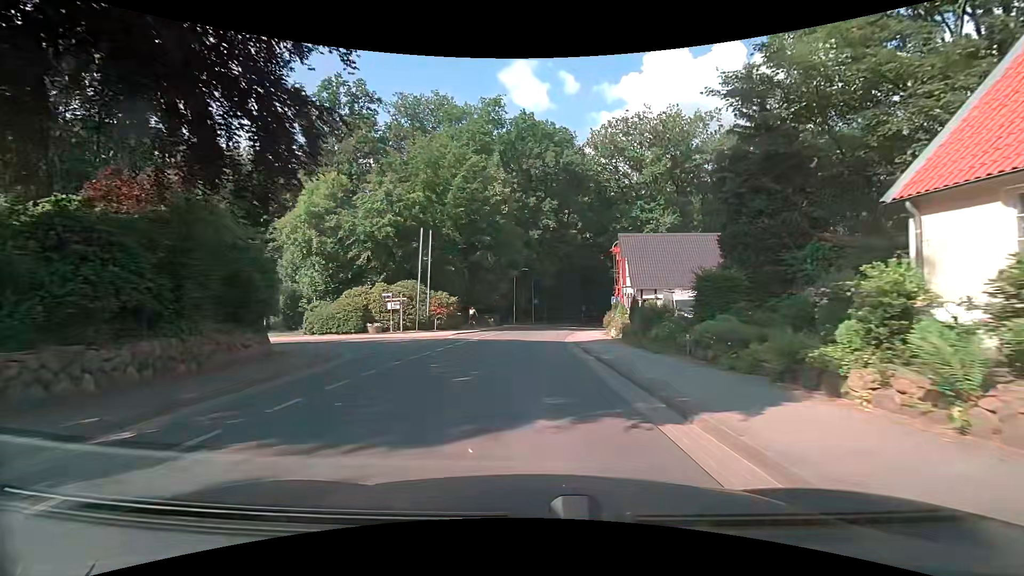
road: tertiary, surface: asphalt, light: Day
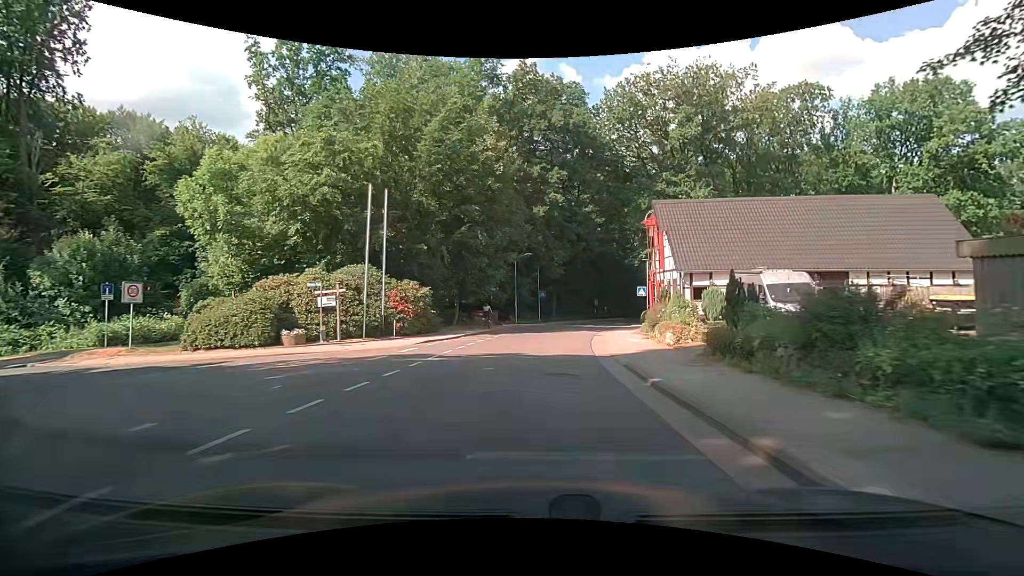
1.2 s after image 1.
(-0.1, +11.5) m; 0°
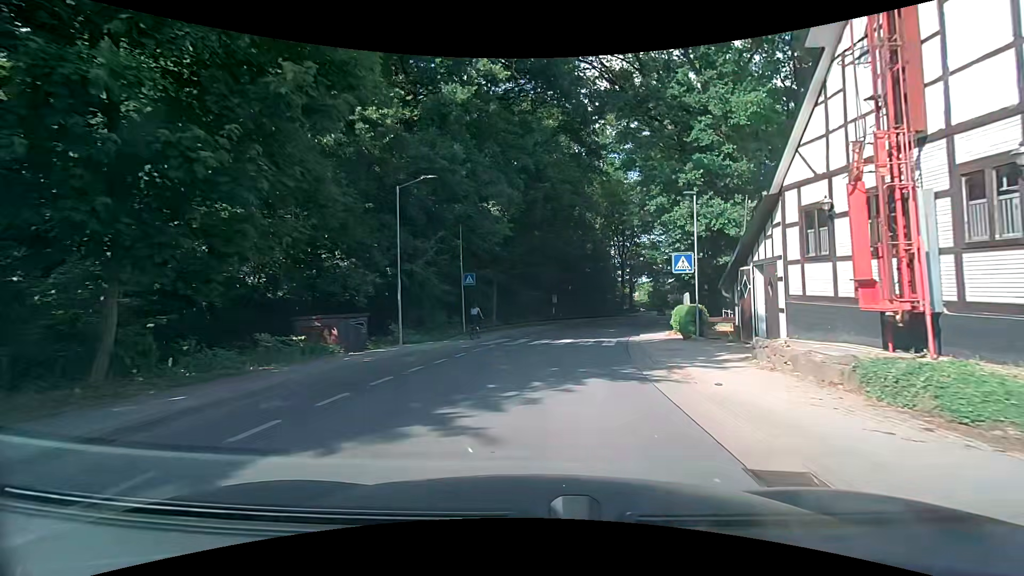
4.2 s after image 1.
(+0.9, +26.1) m; +5°
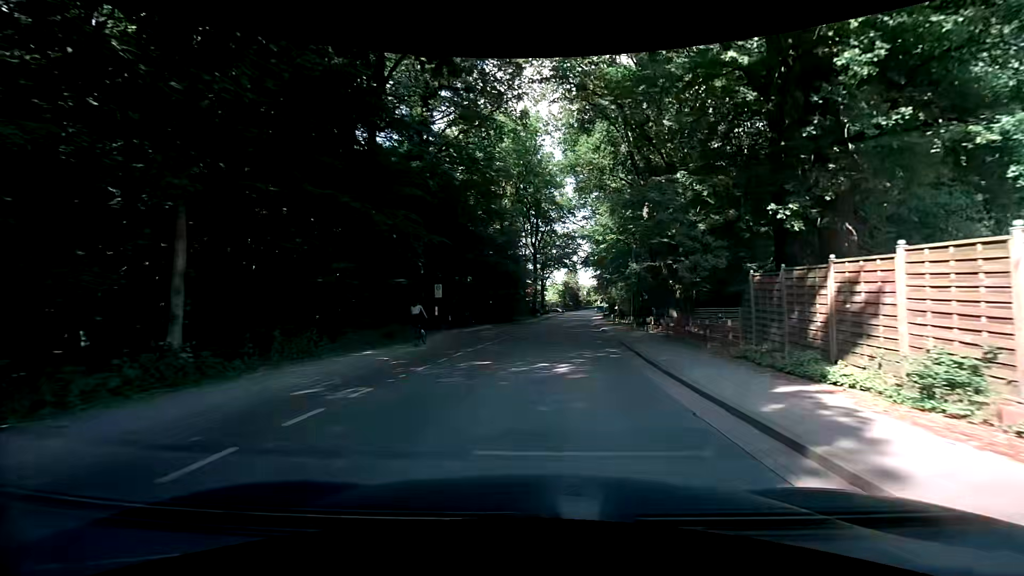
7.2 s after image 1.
(+2.5, +25.0) m; +11°
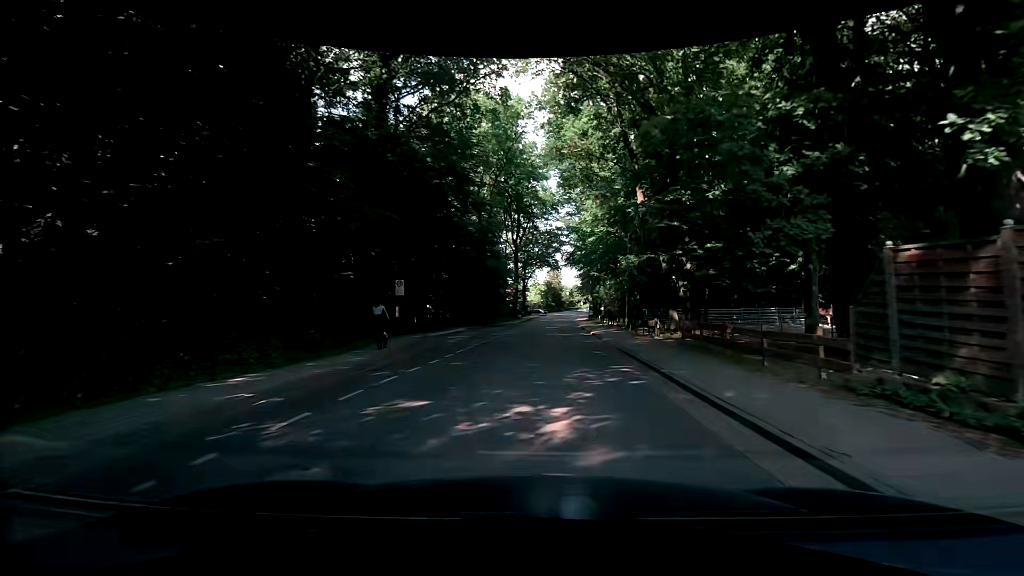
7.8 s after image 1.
(+0.1, +5.9) m; +2°
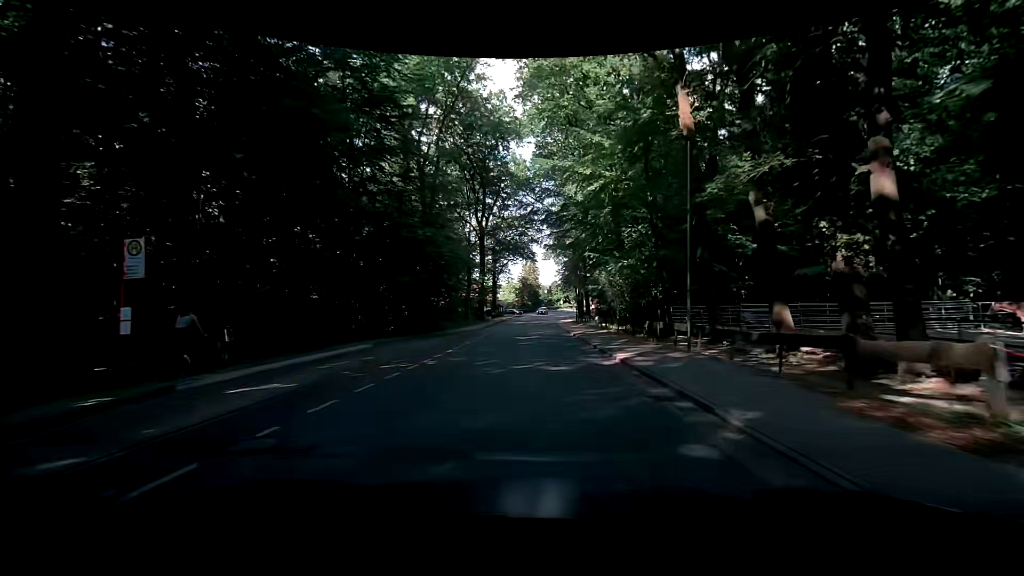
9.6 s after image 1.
(+0.8, +19.3) m; +3°
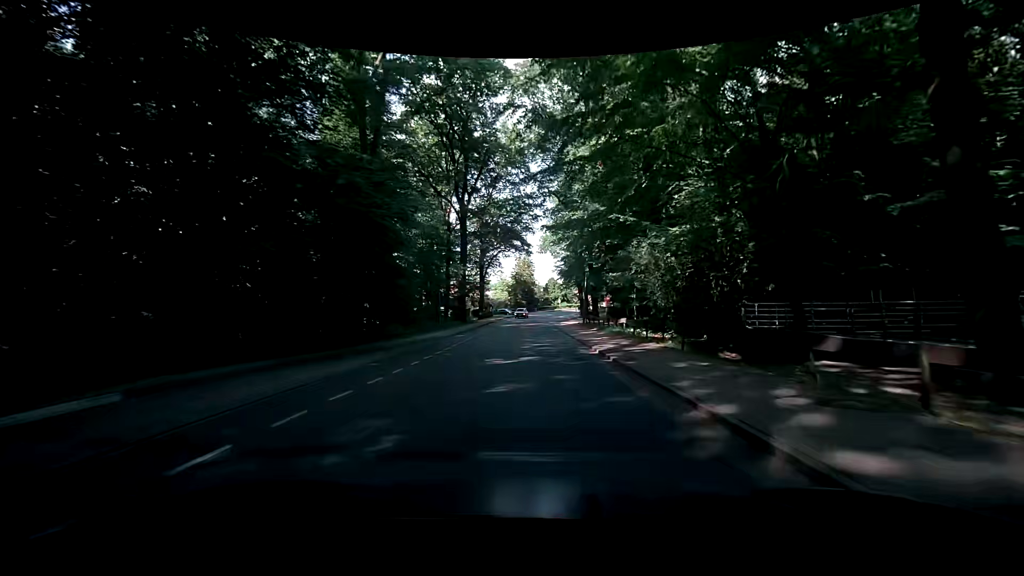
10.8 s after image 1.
(-0.1, +14.3) m; -1°
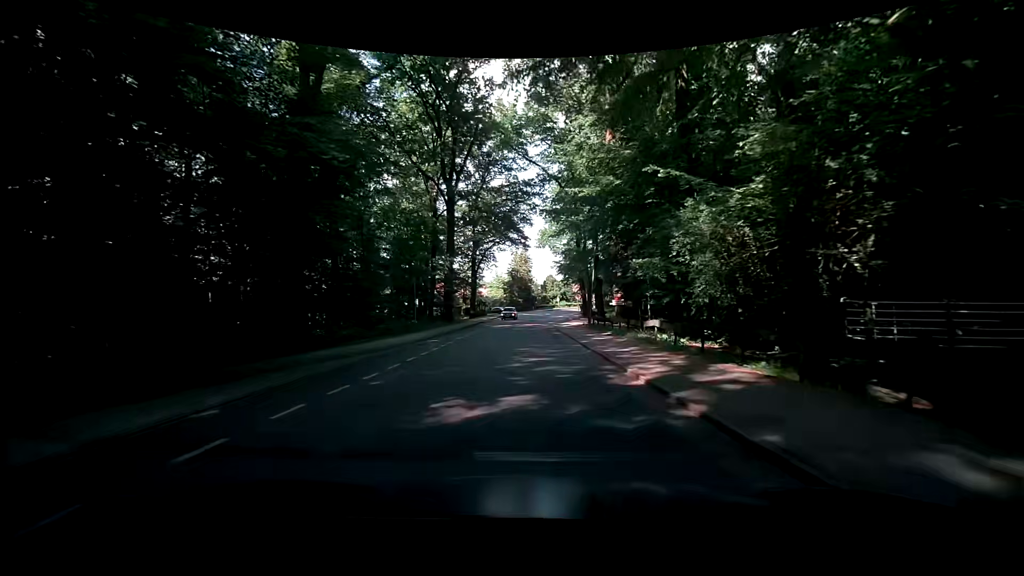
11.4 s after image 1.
(+0.1, +7.5) m; +1°
(0, +10) (0, +20) (0, +30) (0, +40) (0, +50) (0, +60) (0, +70) (+1, +80) (+2, +90) (+4, +100) m
